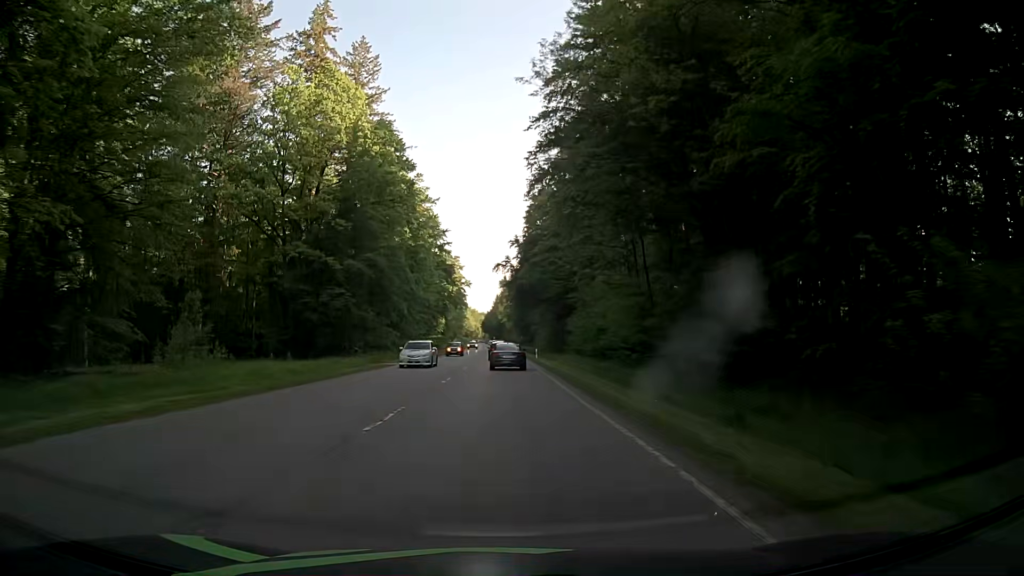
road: secondary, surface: asphalt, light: Day
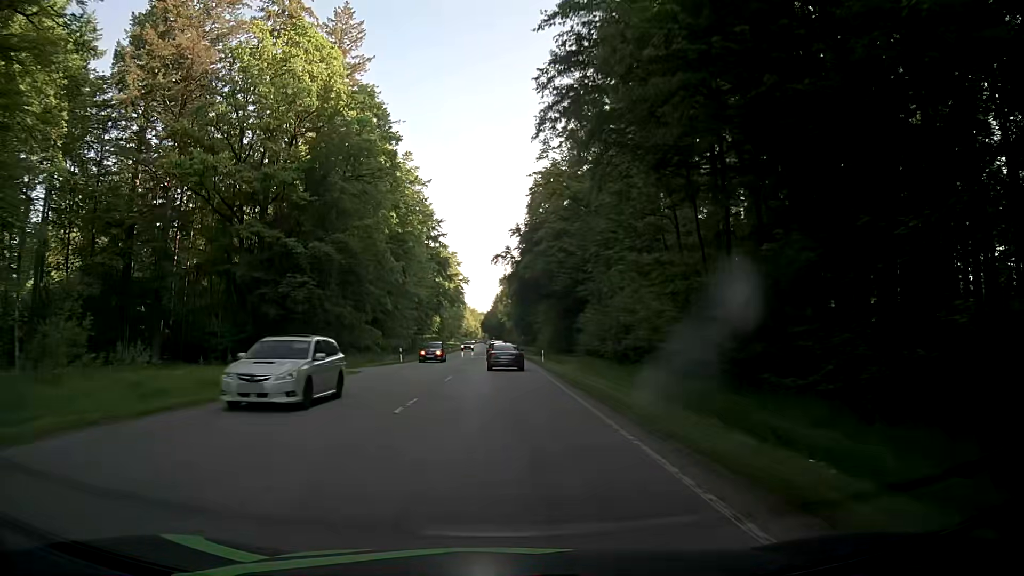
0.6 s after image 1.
(0.0, +10.0) m; 0°
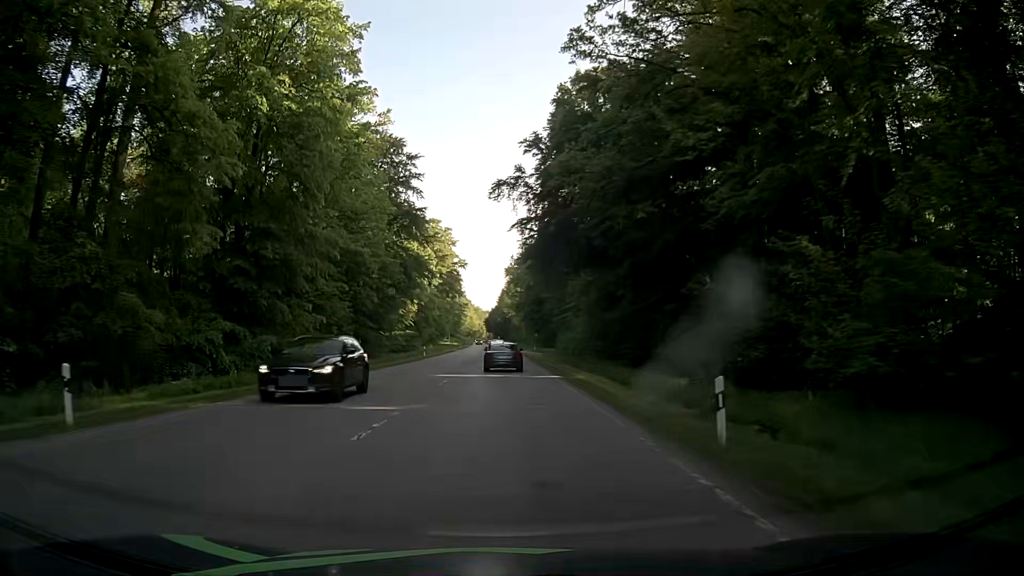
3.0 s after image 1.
(-0.2, +39.5) m; 0°
(0, +10) (0, +20) (0, +30) (0, +40) (-1, +50) (-1, +60) (-1, +70) (-1, +80) (-1, +90) (-2, +100) m
